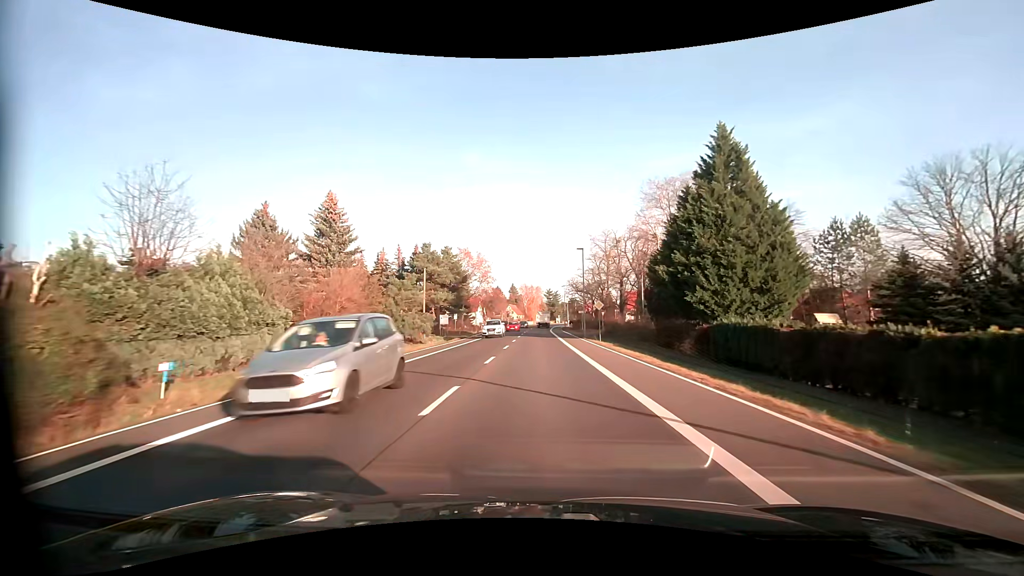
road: primary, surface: asphalt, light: Day
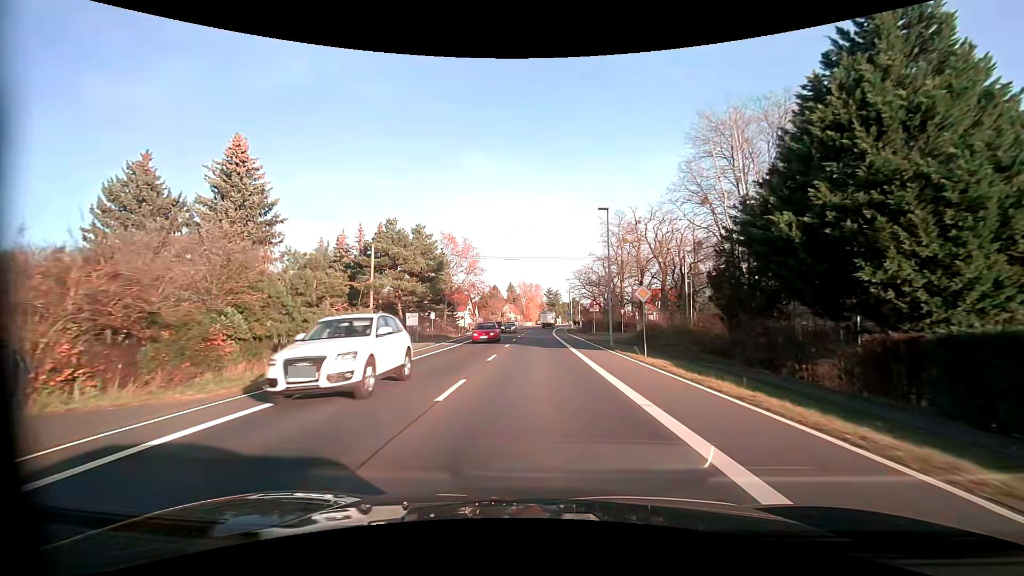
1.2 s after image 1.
(0.0, +16.7) m; 0°
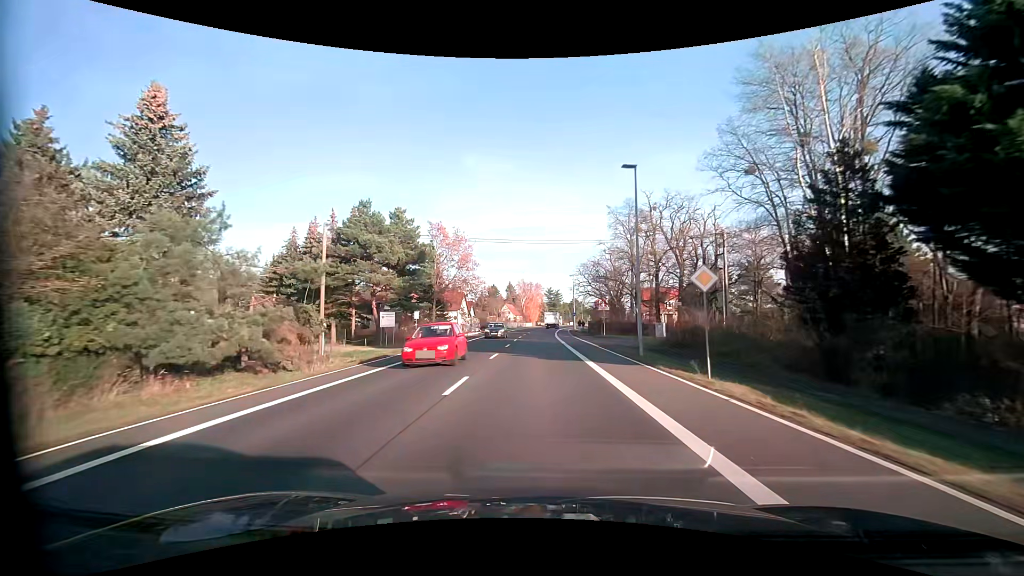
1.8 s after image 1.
(0.0, +8.3) m; 0°
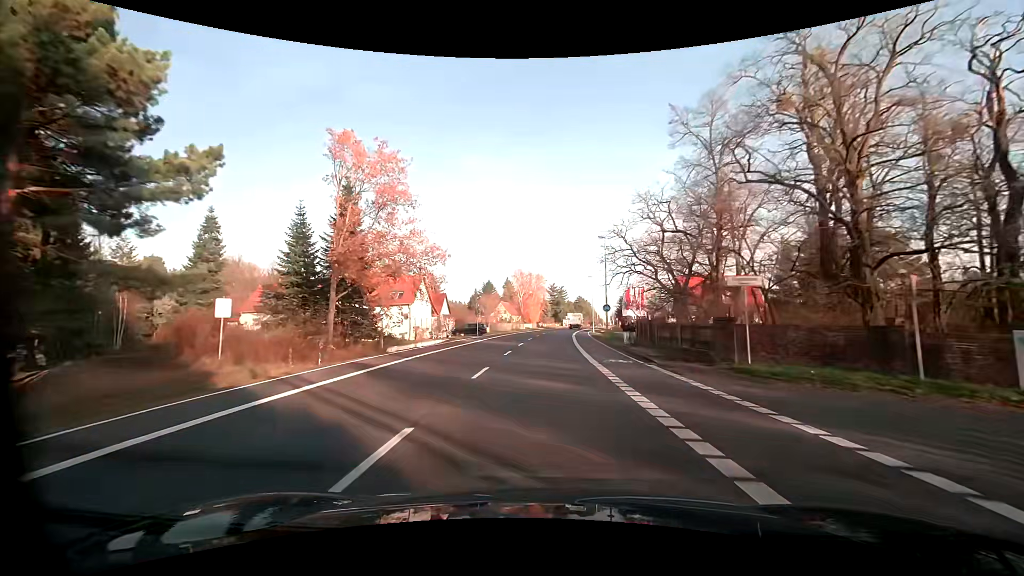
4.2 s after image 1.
(0.0, +33.3) m; 0°
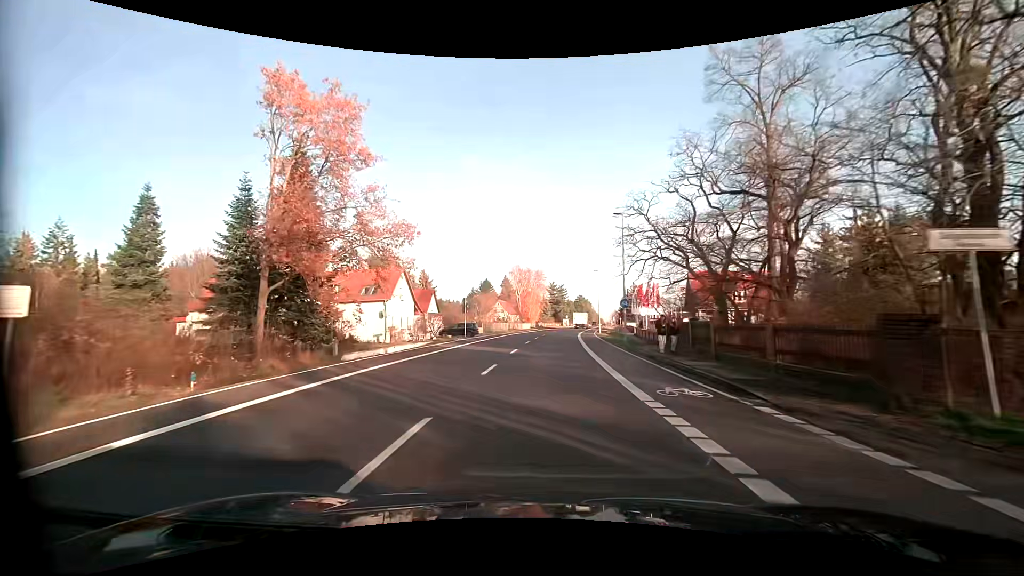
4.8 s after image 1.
(0.0, +8.4) m; +1°
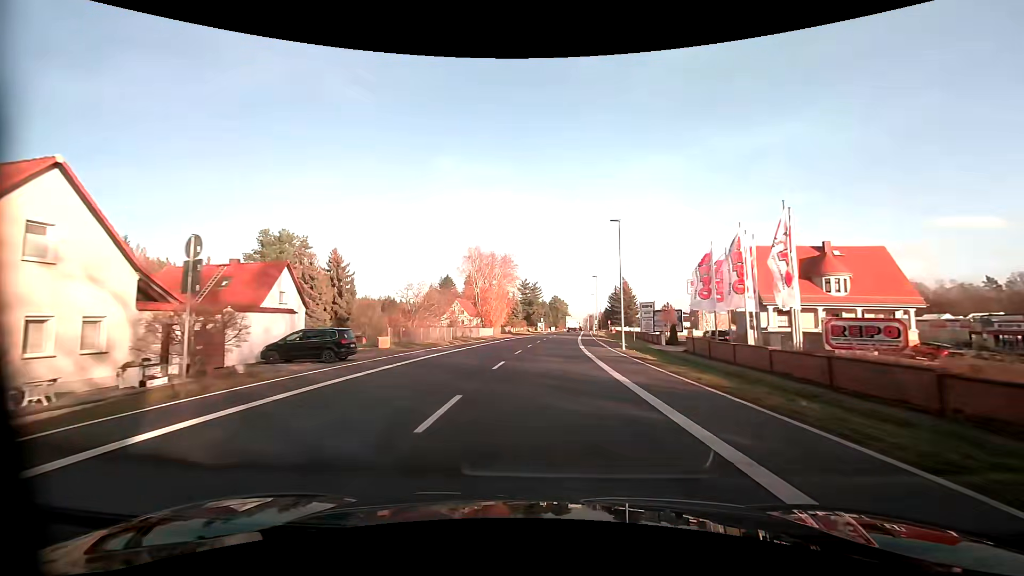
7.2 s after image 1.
(+0.6, +34.0) m; +3°
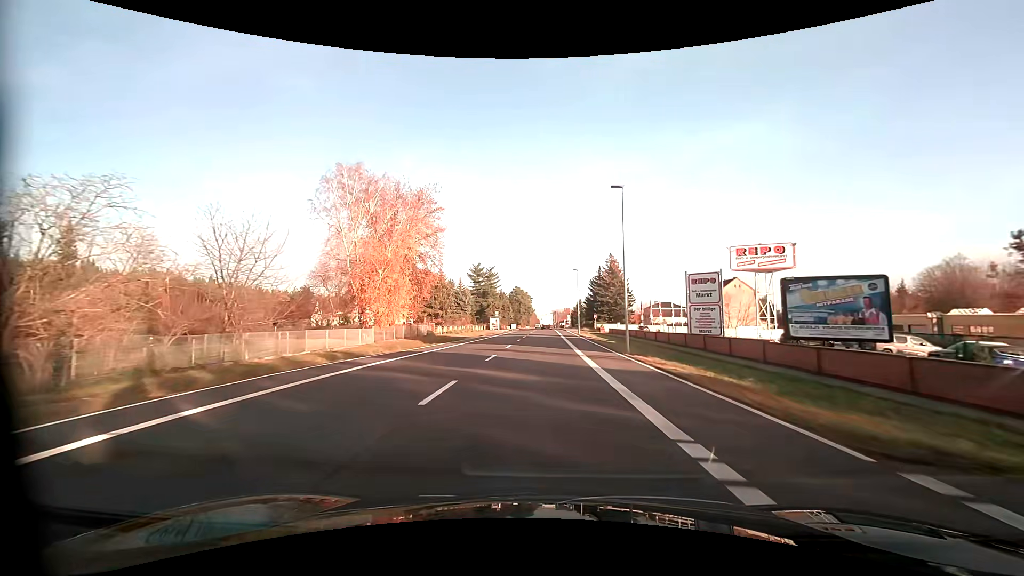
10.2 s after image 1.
(+1.5, +43.2) m; +4°
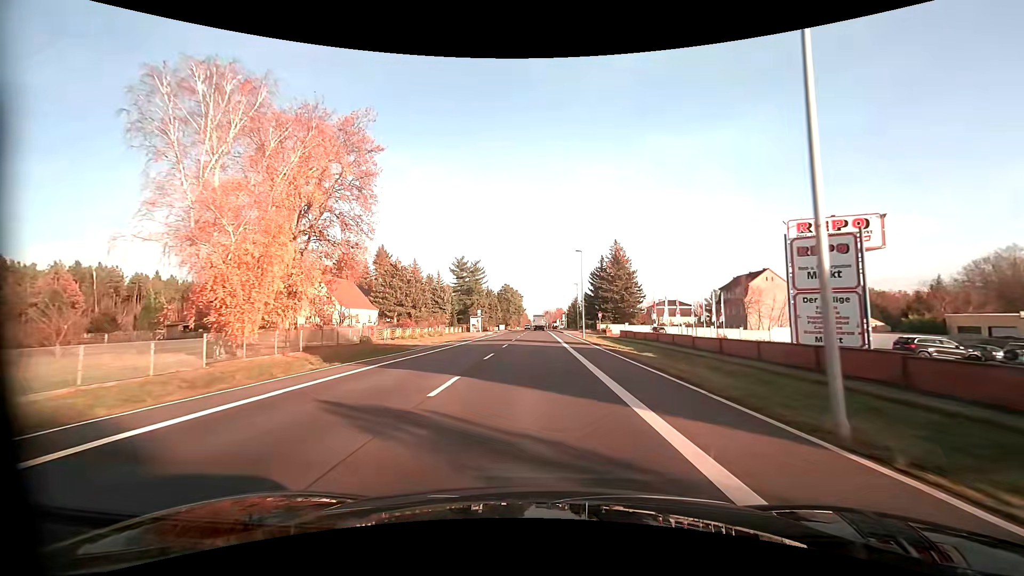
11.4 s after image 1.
(+0.2, +17.2) m; +1°
(0, +10) (0, +20) (0, +30) (0, +40) (0, +50) (0, +60) (0, +70) (0, +80) (0, +90) (0, +100) m
